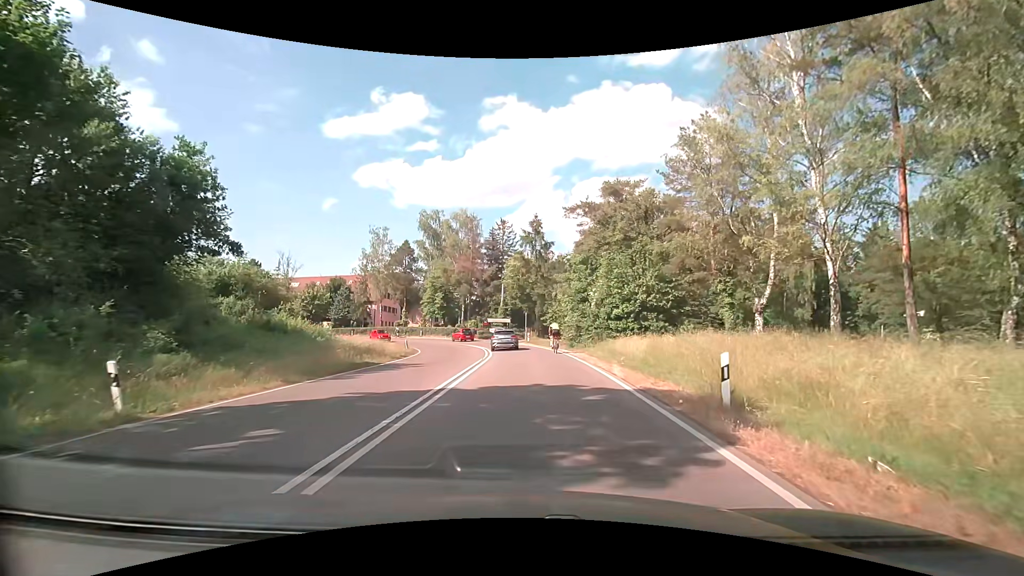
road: secondary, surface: asphalt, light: Day
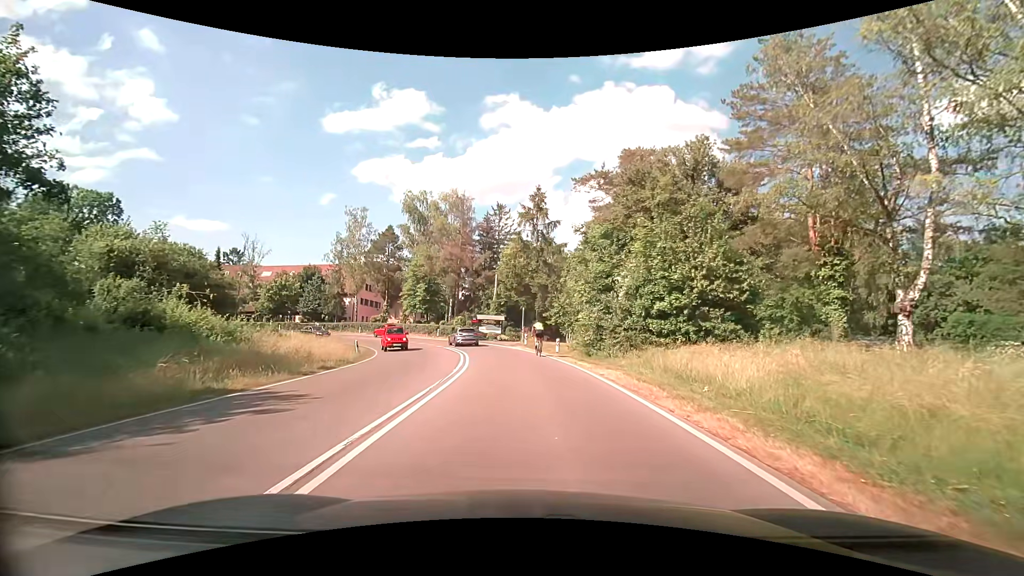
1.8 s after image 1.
(0.0, +11.1) m; 0°
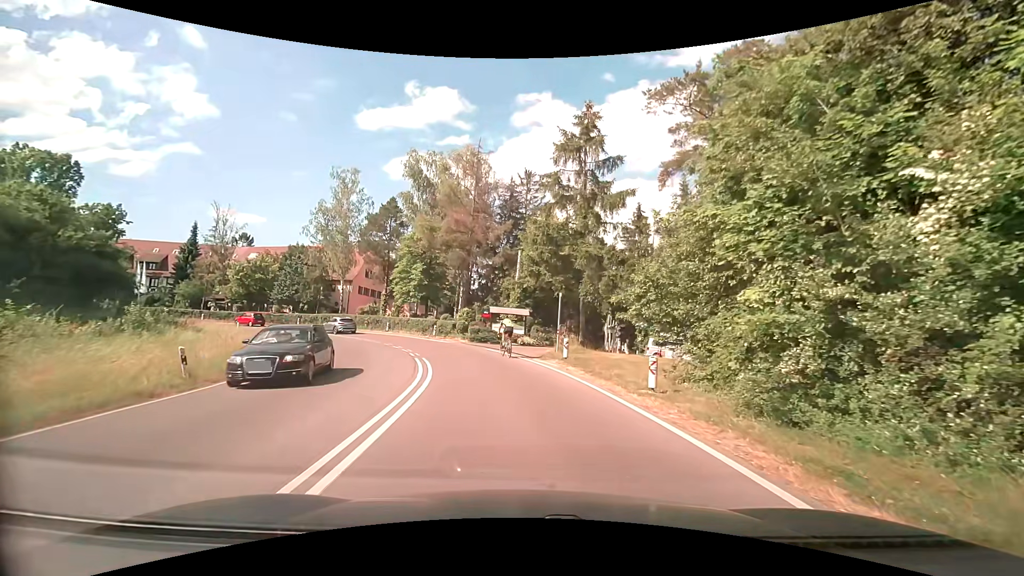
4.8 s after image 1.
(-0.3, +16.8) m; -2°
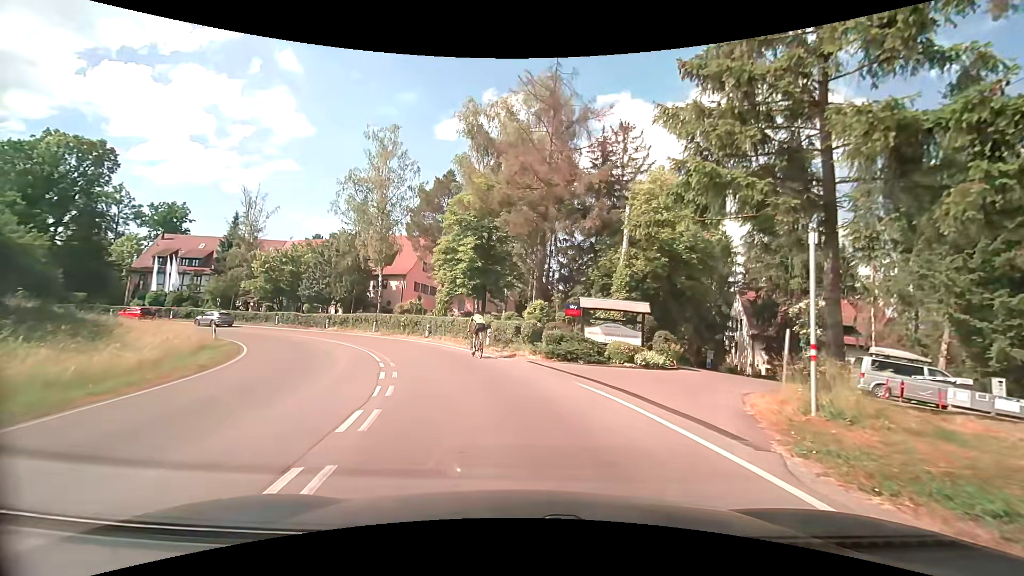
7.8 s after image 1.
(-1.4, +15.8) m; -9°
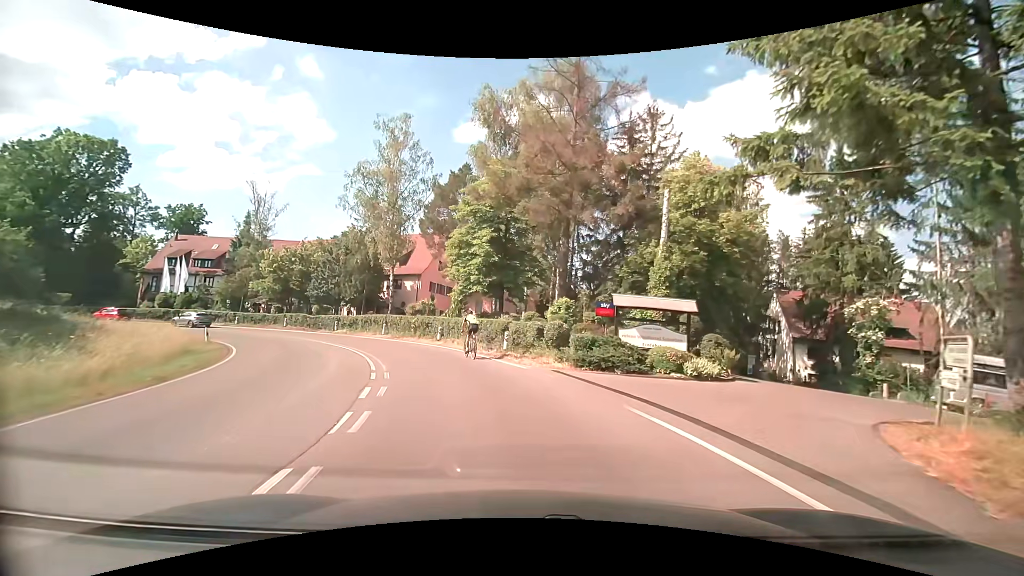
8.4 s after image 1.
(-0.1, +3.2) m; -4°
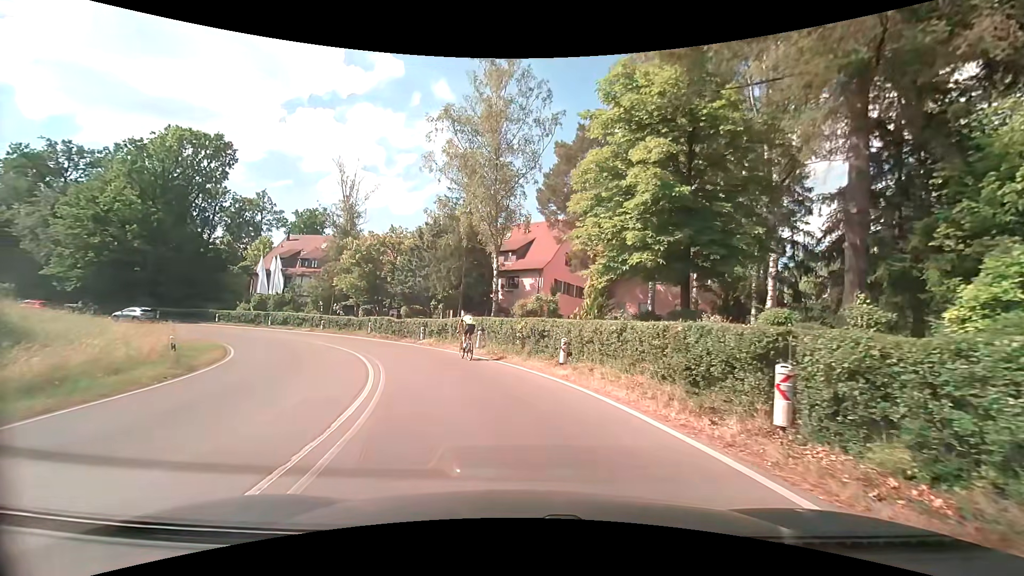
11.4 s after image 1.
(-1.6, +14.0) m; -16°
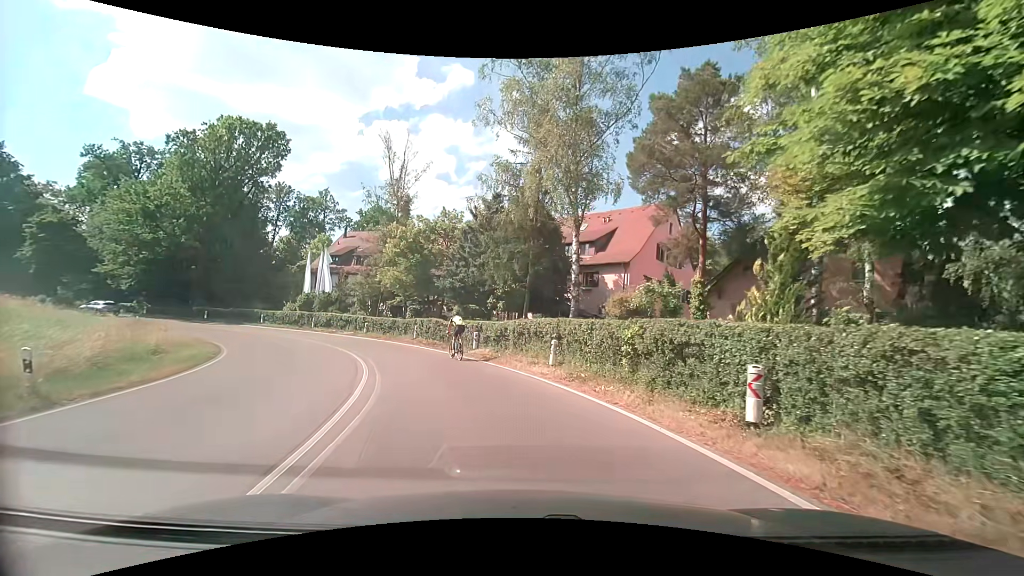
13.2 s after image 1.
(-0.5, +8.1) m; -7°
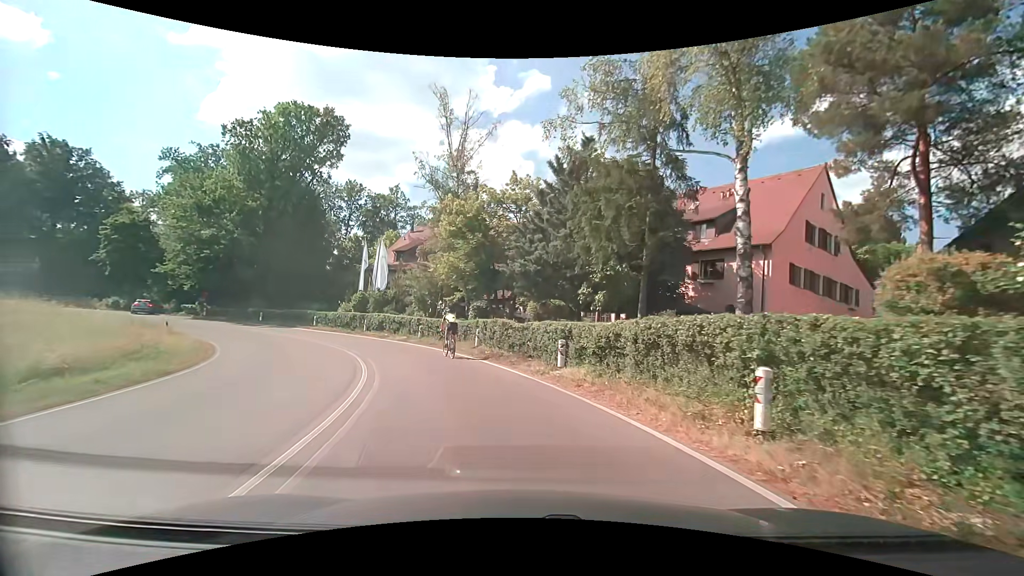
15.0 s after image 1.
(-0.6, +8.6) m; -10°
(-1, +10) (-4, +20) (-8, +28) (-14, +36) (-22, +42) (-31, +47) (-40, +50) (-50, +52) (-60, +52) (-70, +50) m
